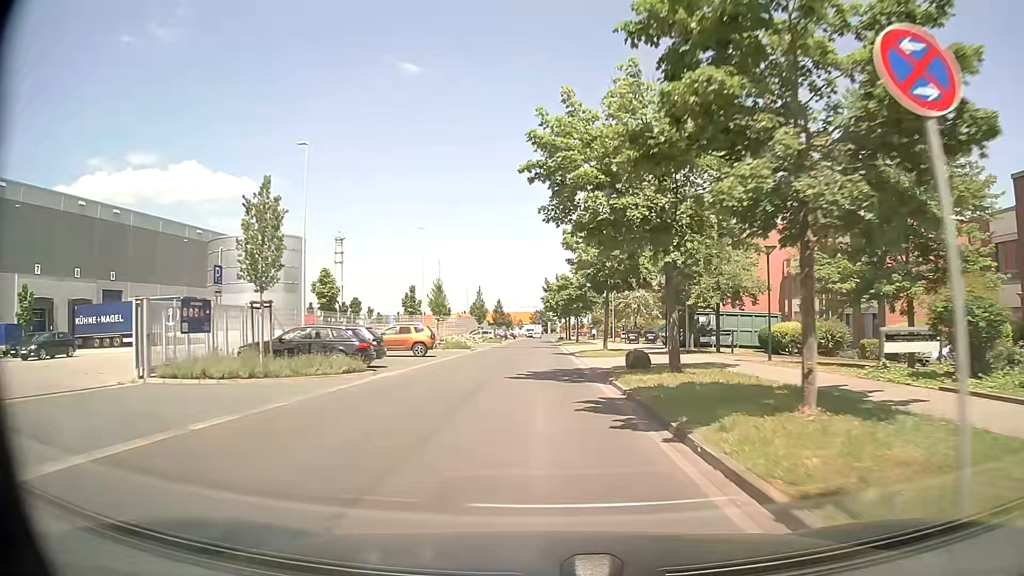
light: Day
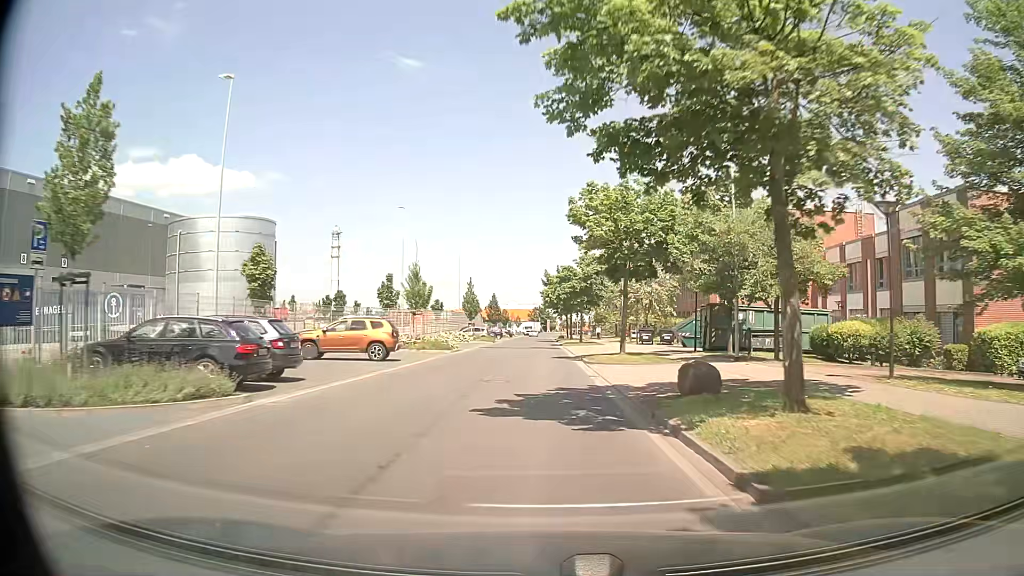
(0.0, +8.7) m; 0°
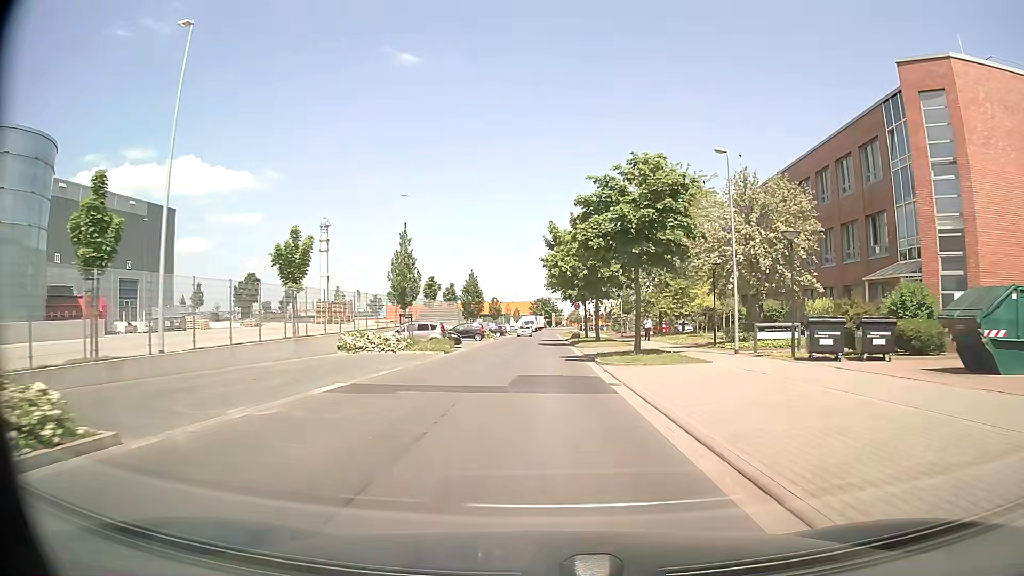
(-0.1, +34.4) m; -1°
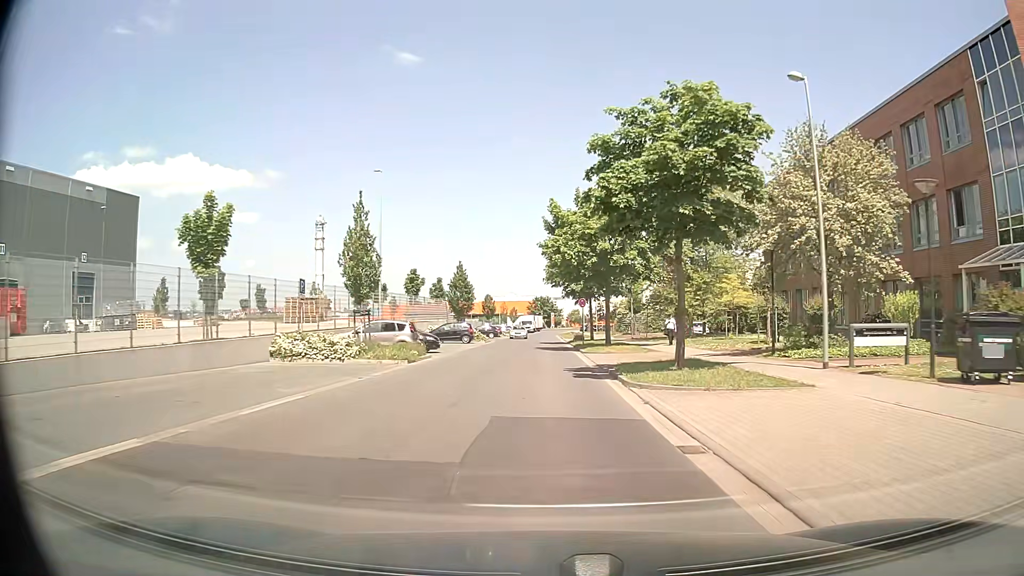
(0.0, +8.3) m; 0°
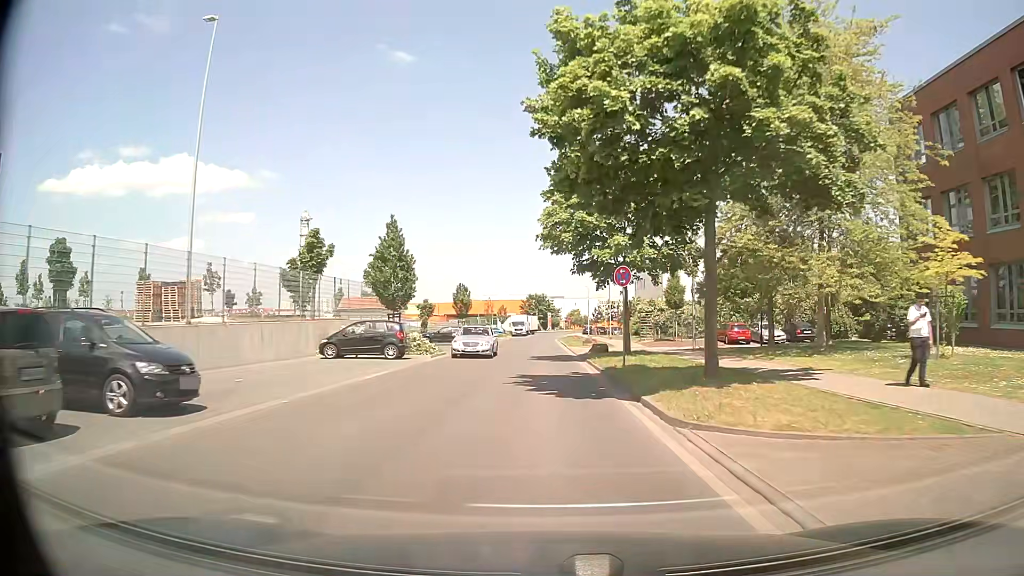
(0.0, +24.0) m; 0°
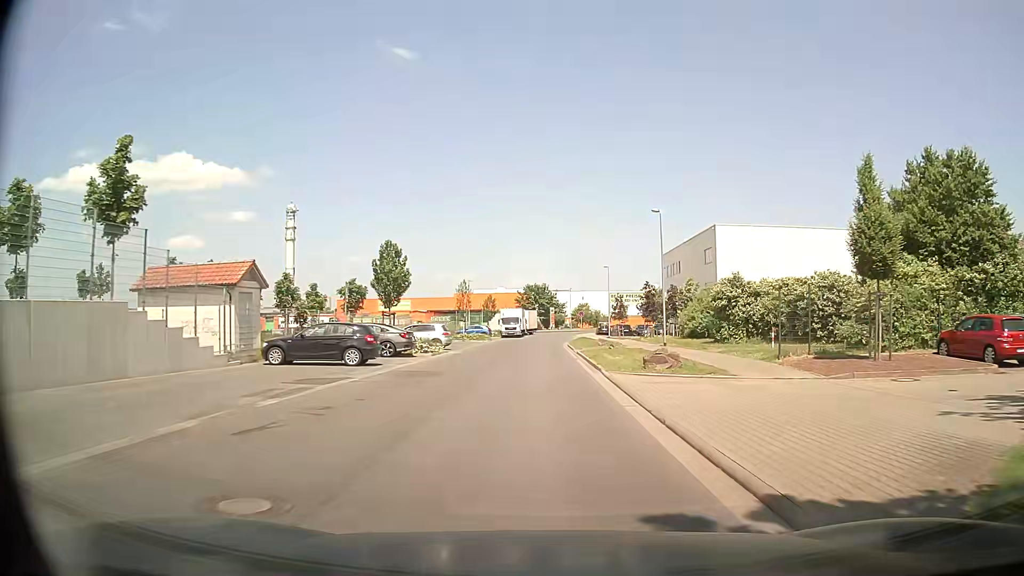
(0.0, +29.7) m; 0°
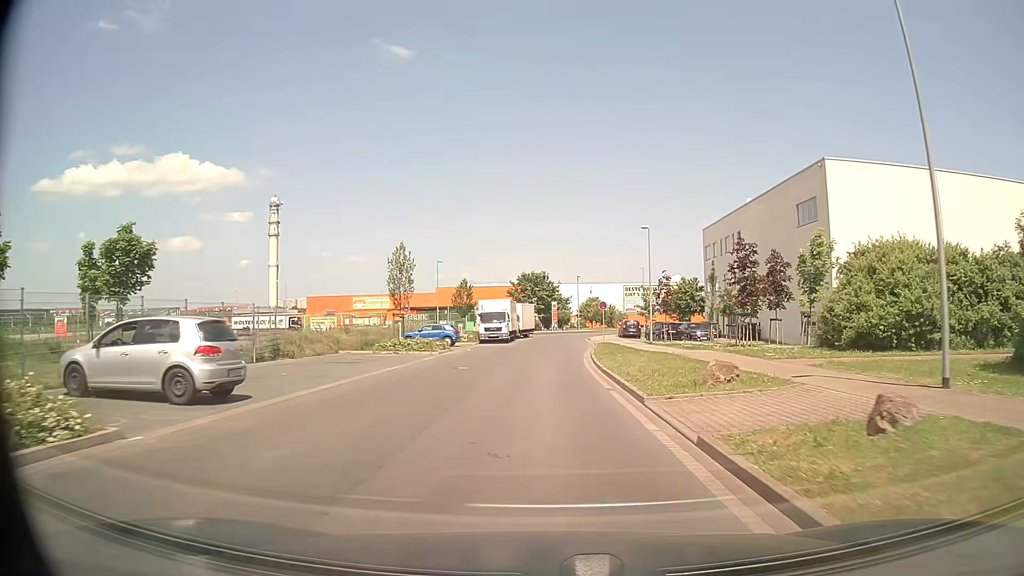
(+0.1, +27.6) m; 0°
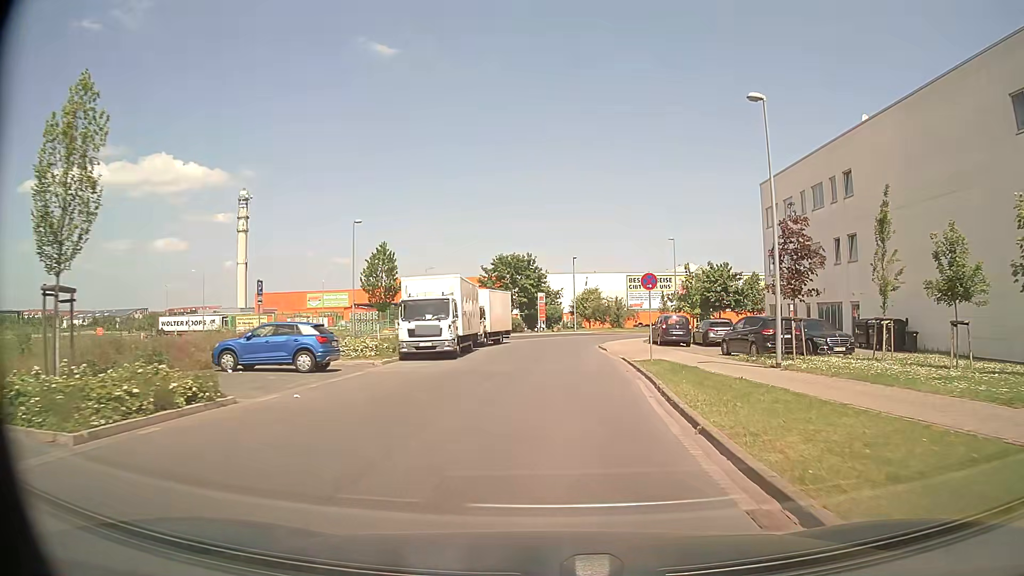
(+0.1, +25.5) m; +1°
(0, +10) (+1, +20) (+1, +30) (+2, +40) (+4, +50) (+9, +58) (+18, +63) (+28, +65) (+38, +66) (+48, +66) m
